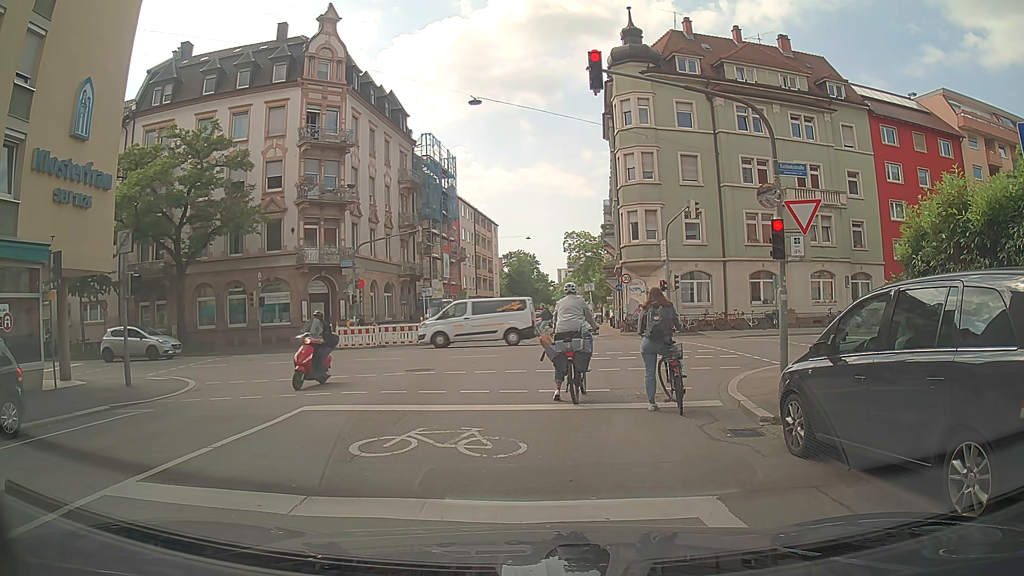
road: residential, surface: asphalt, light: Day
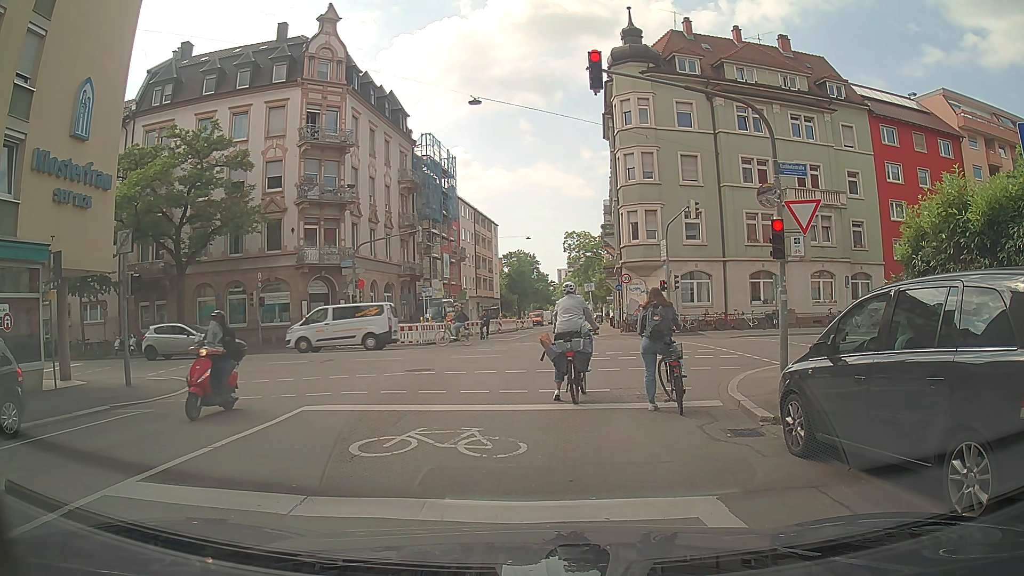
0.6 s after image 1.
(0.0, 0.0) m; 0°
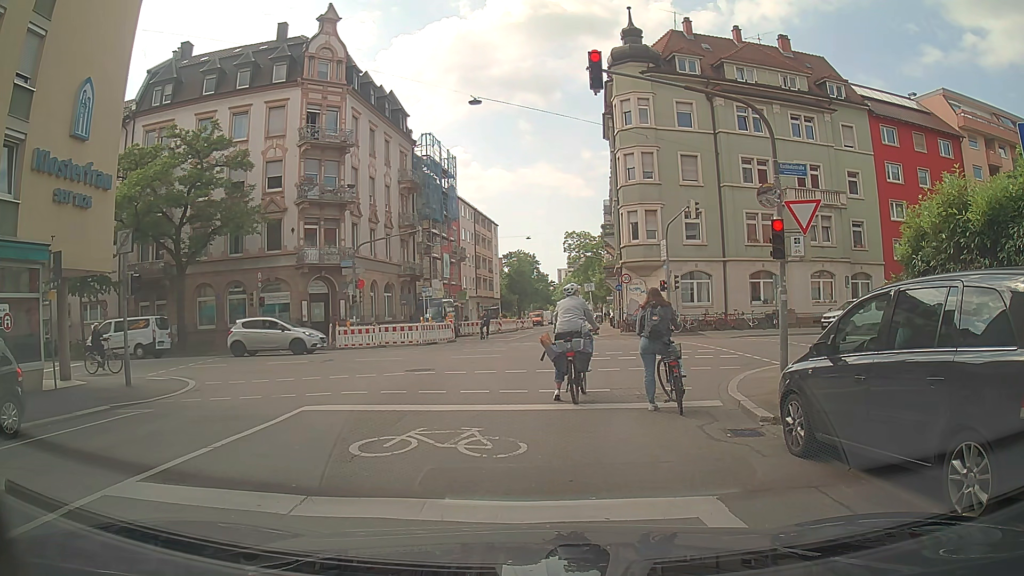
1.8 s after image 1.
(0.0, 0.0) m; 0°
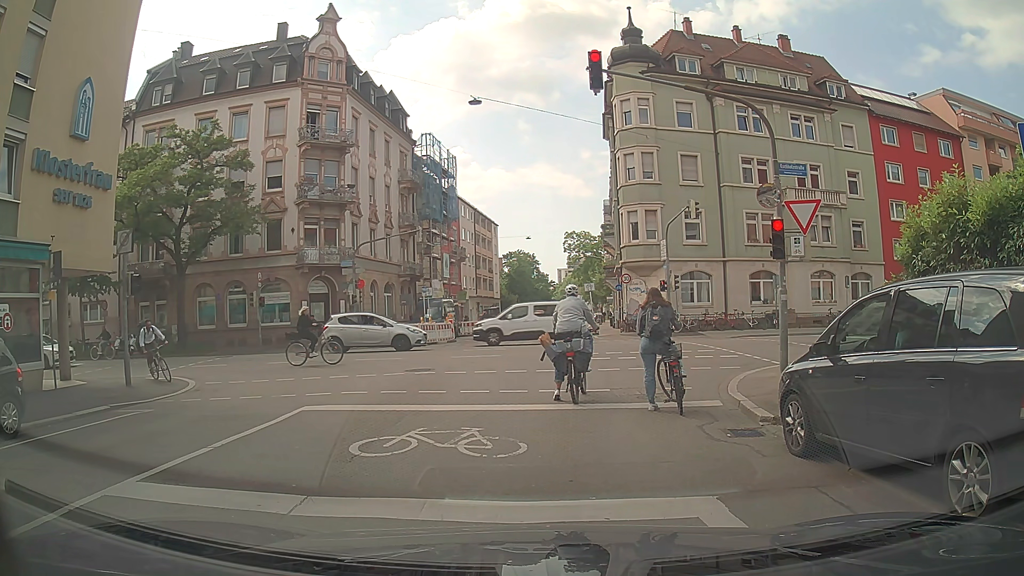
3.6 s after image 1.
(0.0, 0.0) m; 0°
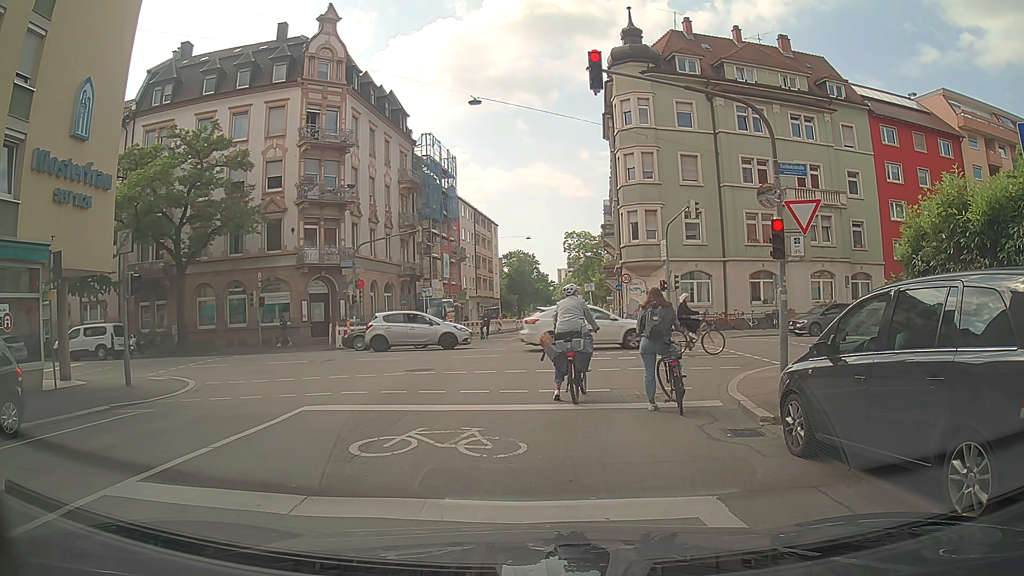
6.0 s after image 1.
(0.0, 0.0) m; 0°
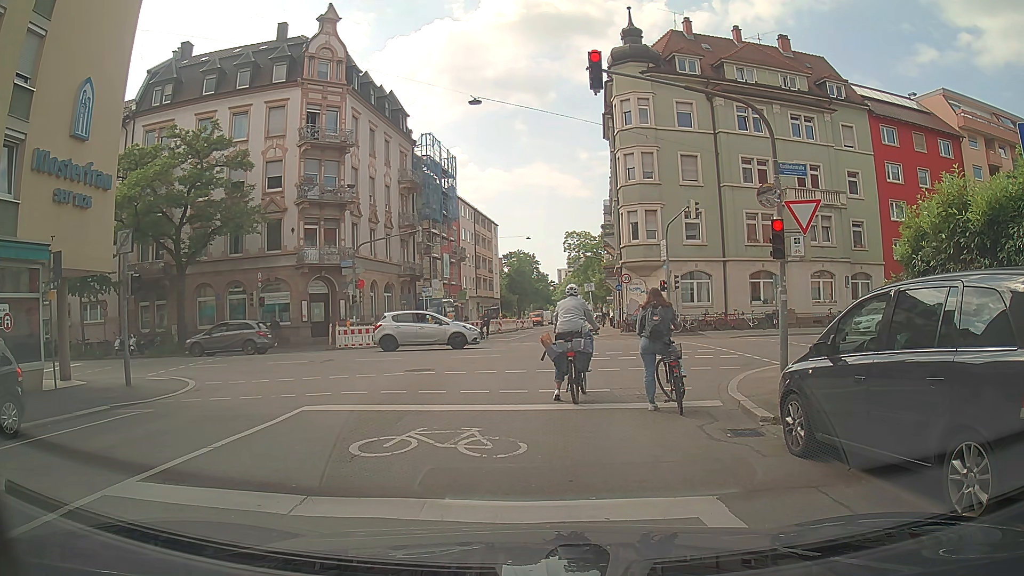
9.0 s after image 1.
(0.0, 0.0) m; 0°
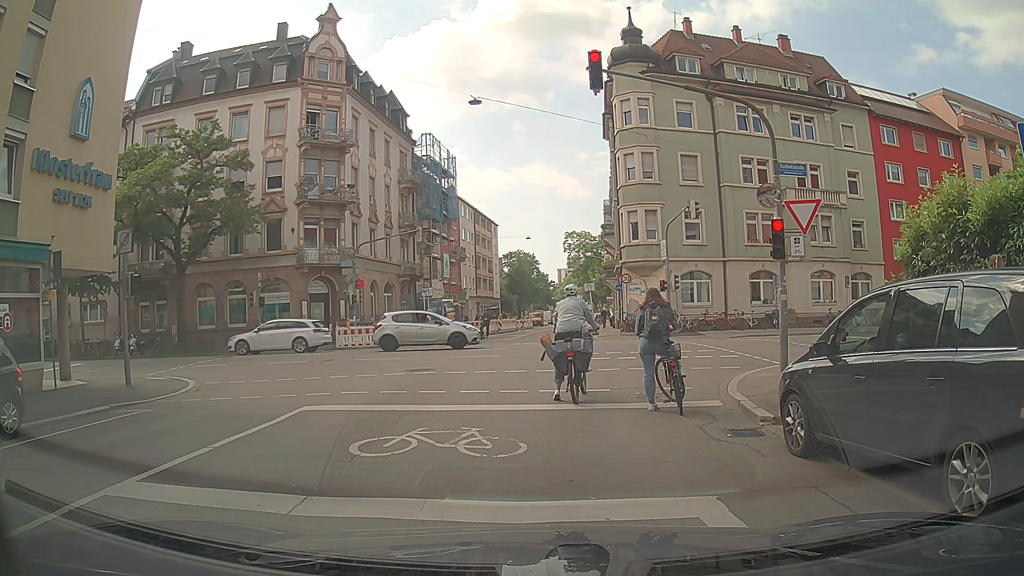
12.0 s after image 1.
(0.0, 0.0) m; 0°
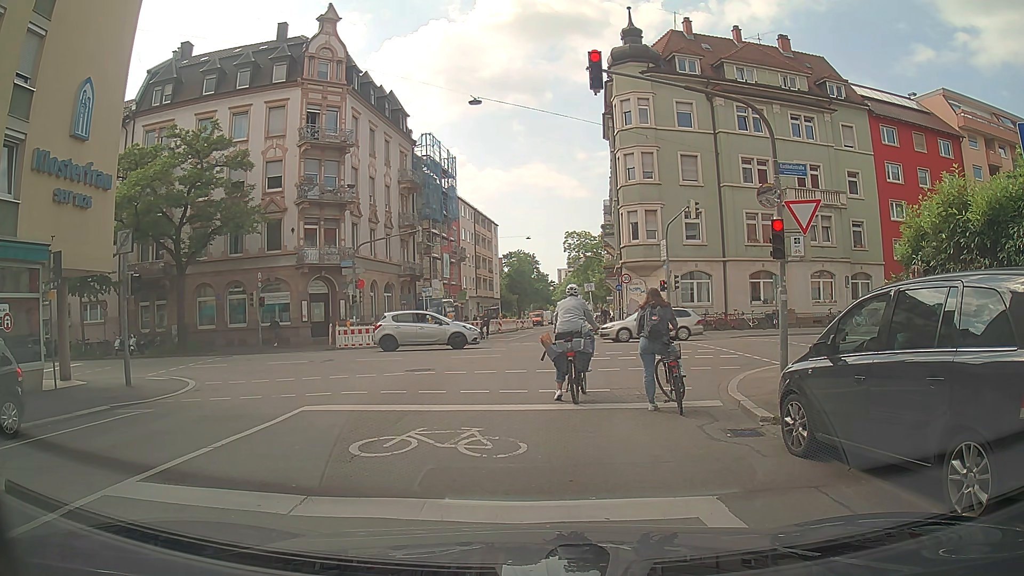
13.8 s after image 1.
(0.0, 0.0) m; 0°
